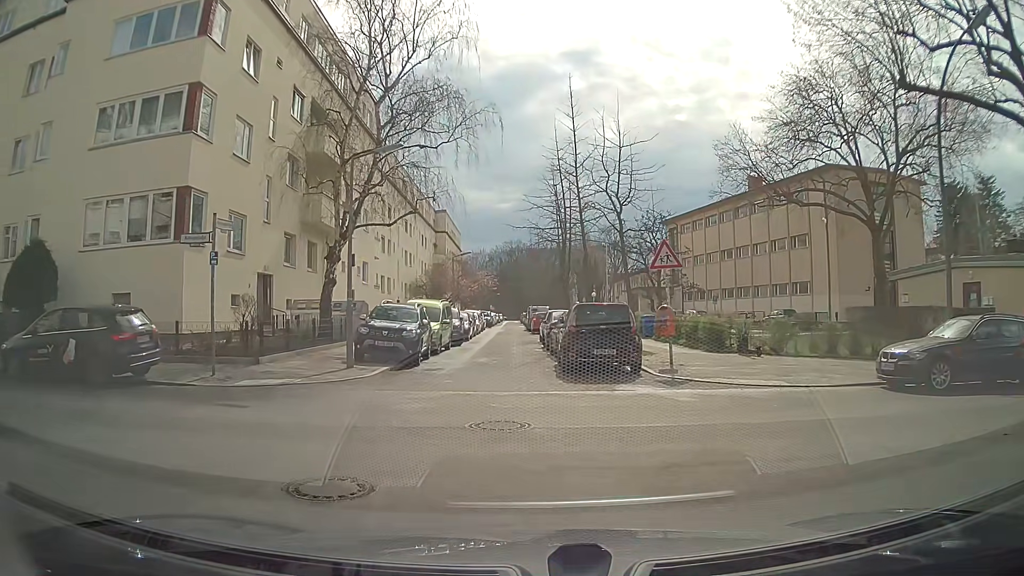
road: residential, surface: asphalt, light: Day
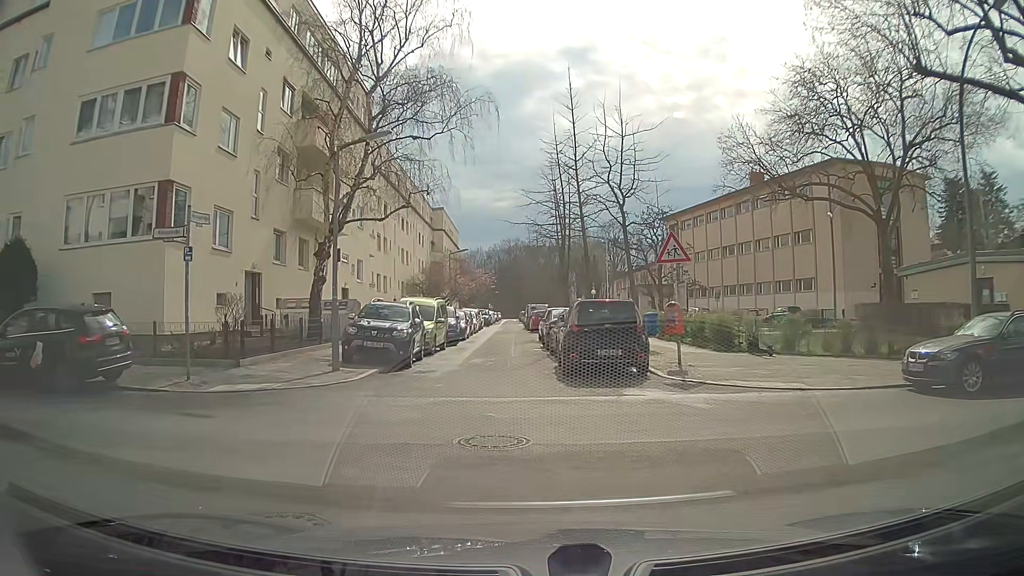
(0.0, +1.0) m; -2°
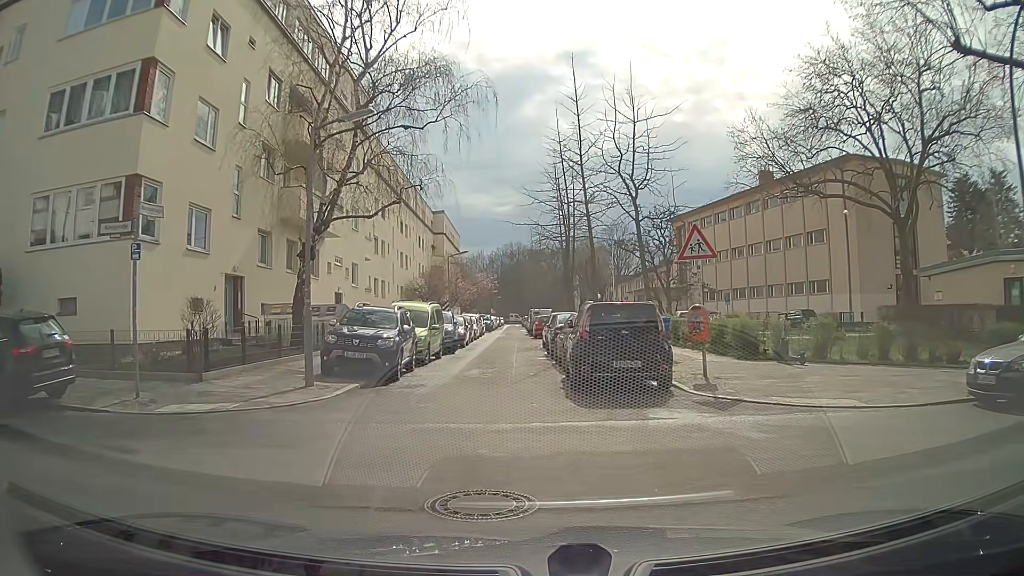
(0.0, +2.0) m; 0°
